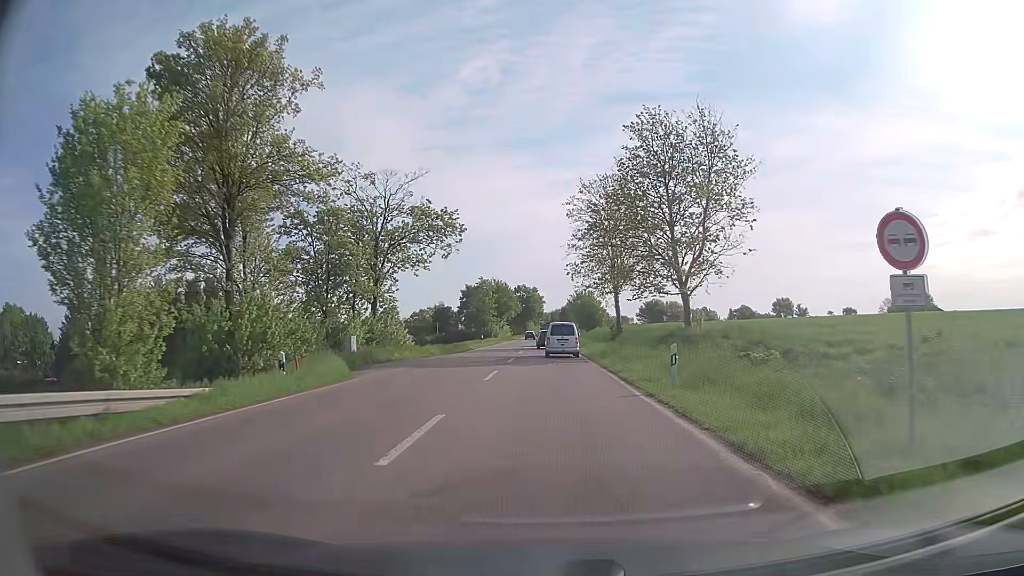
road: secondary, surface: asphalt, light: Day
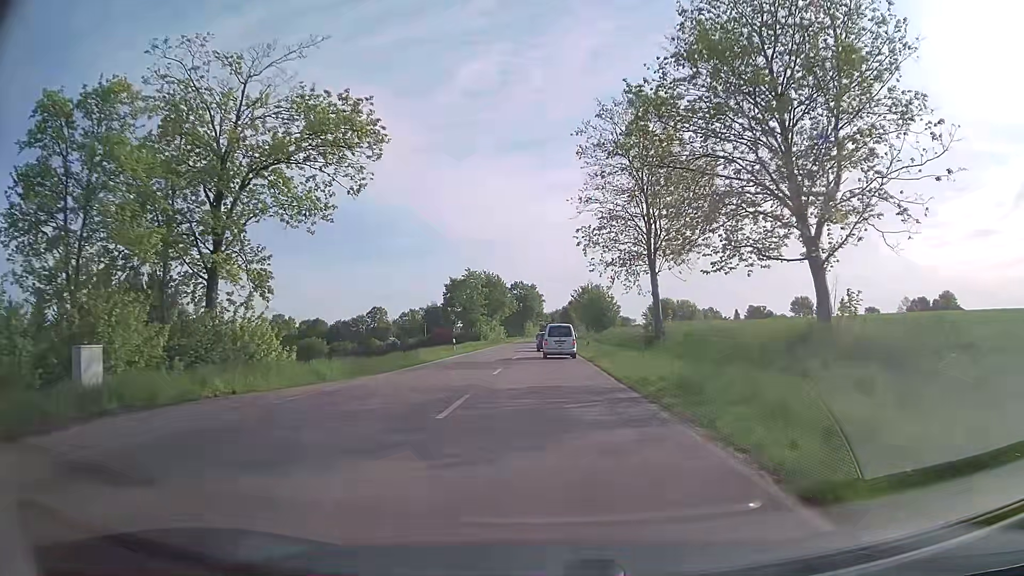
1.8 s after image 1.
(+0.1, +19.7) m; 0°
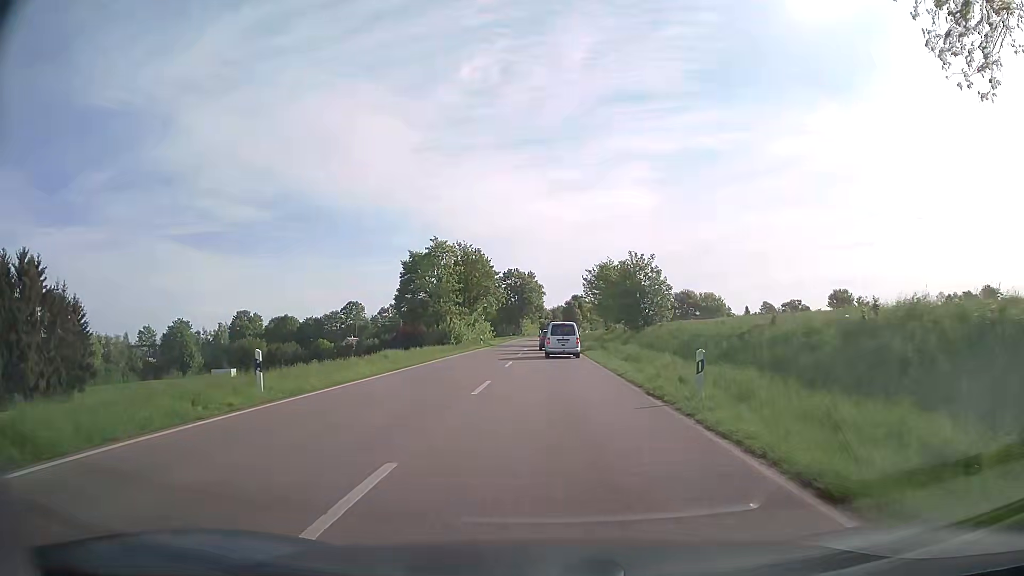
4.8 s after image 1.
(-0.1, +32.0) m; 0°
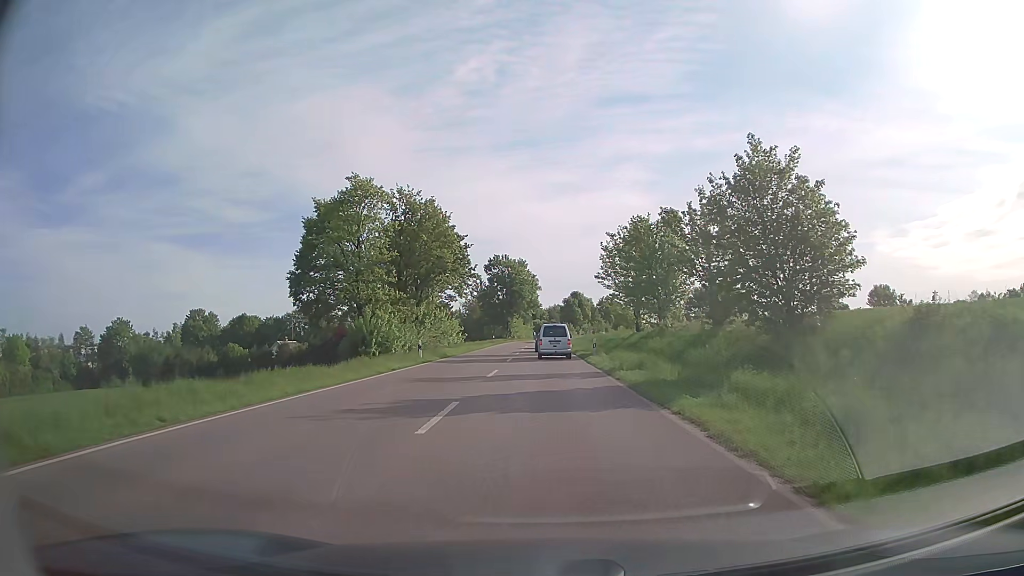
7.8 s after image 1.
(+0.1, +29.5) m; 0°
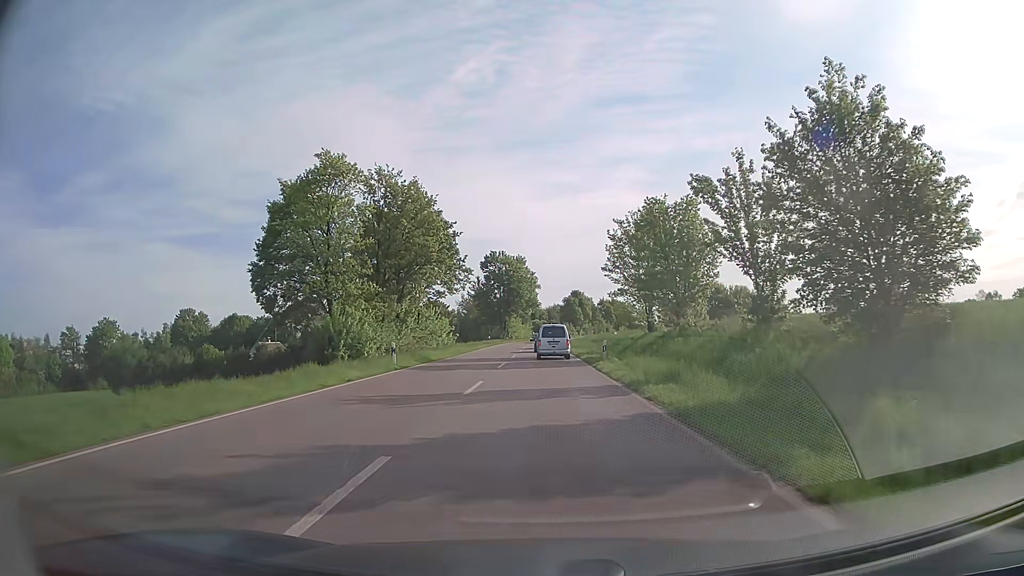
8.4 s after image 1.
(0.0, +5.9) m; 0°
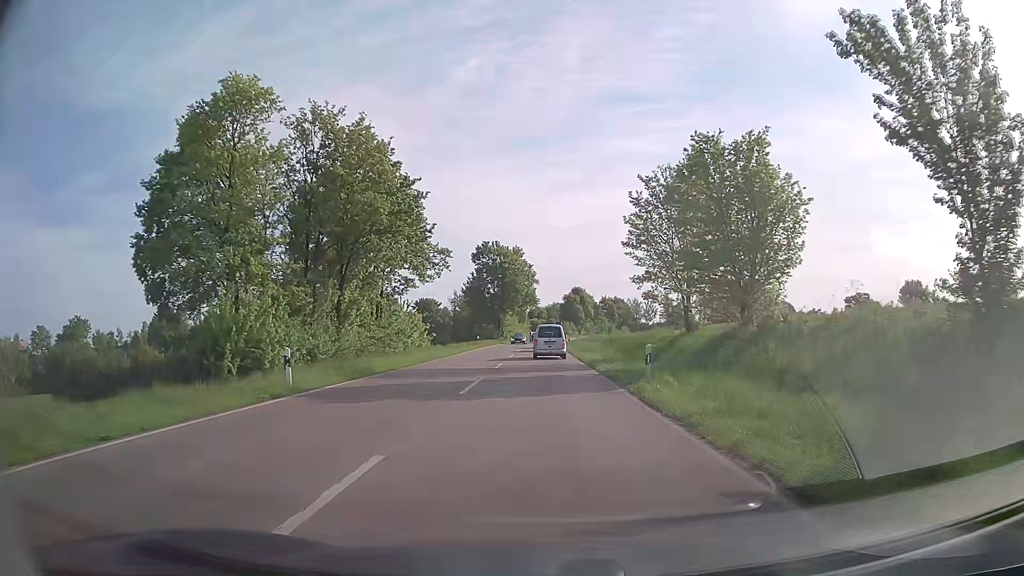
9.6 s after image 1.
(0.0, +11.9) m; 0°
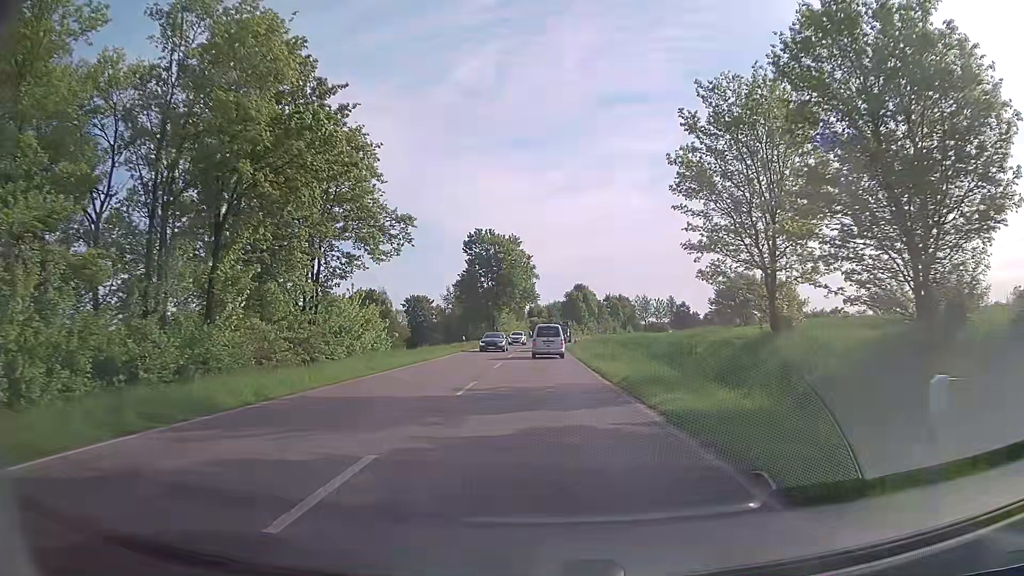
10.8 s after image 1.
(0.0, +12.1) m; 0°
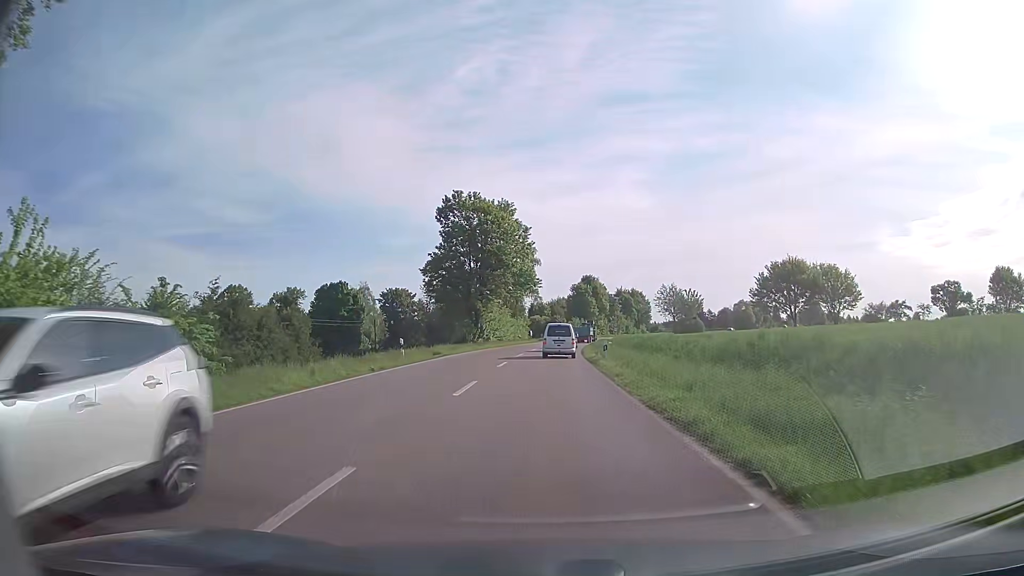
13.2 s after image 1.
(0.0, +24.6) m; 0°
(0, +10) (0, +20) (0, +30) (0, +40) (+1, +50) (+1, +60) (+2, +70) (+3, +80) (+4, +90) (+6, +100) m
